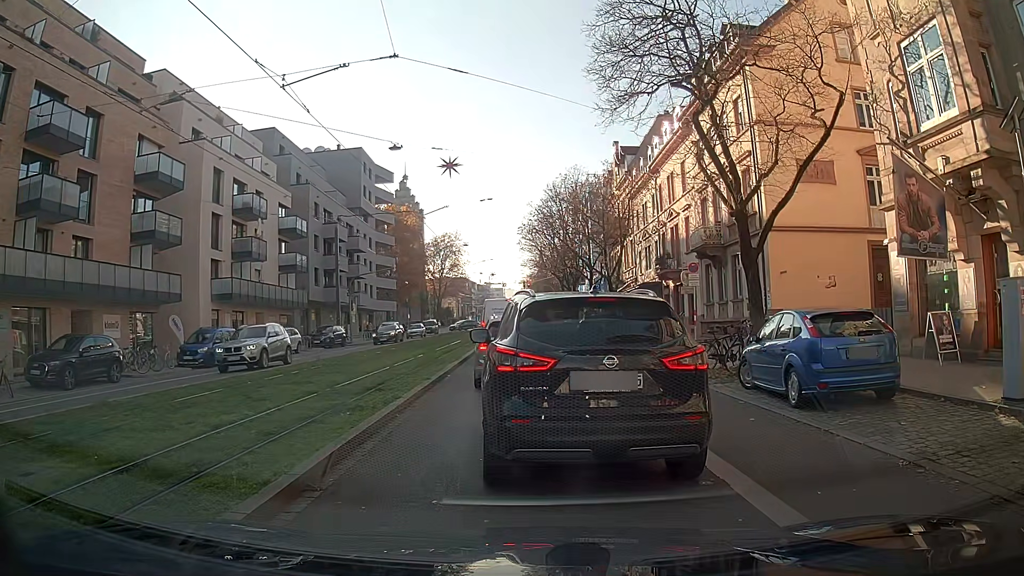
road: primary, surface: asphalt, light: Day
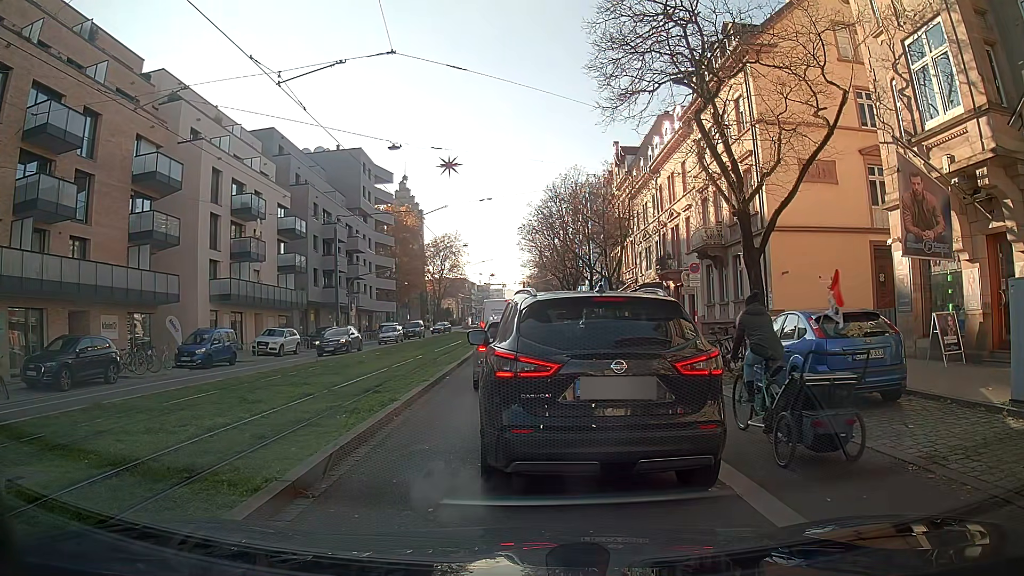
(0.0, +0.3) m; 0°
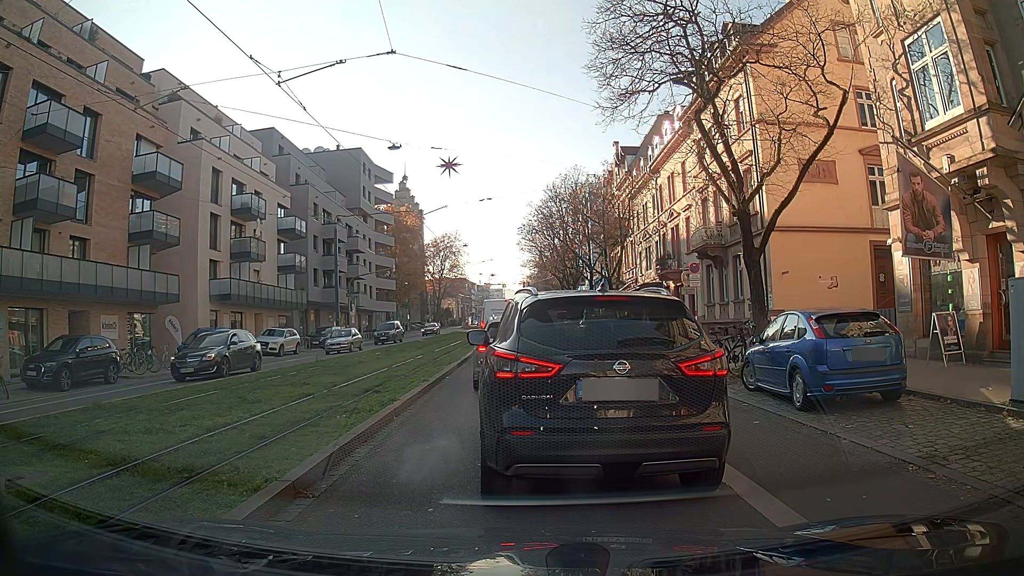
(0.0, 0.0) m; 0°
